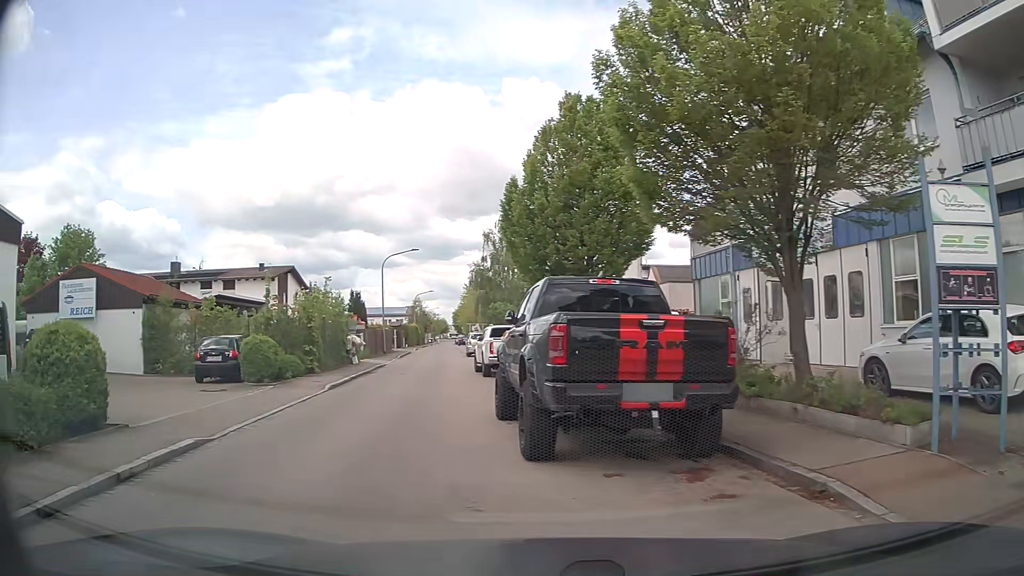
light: Day
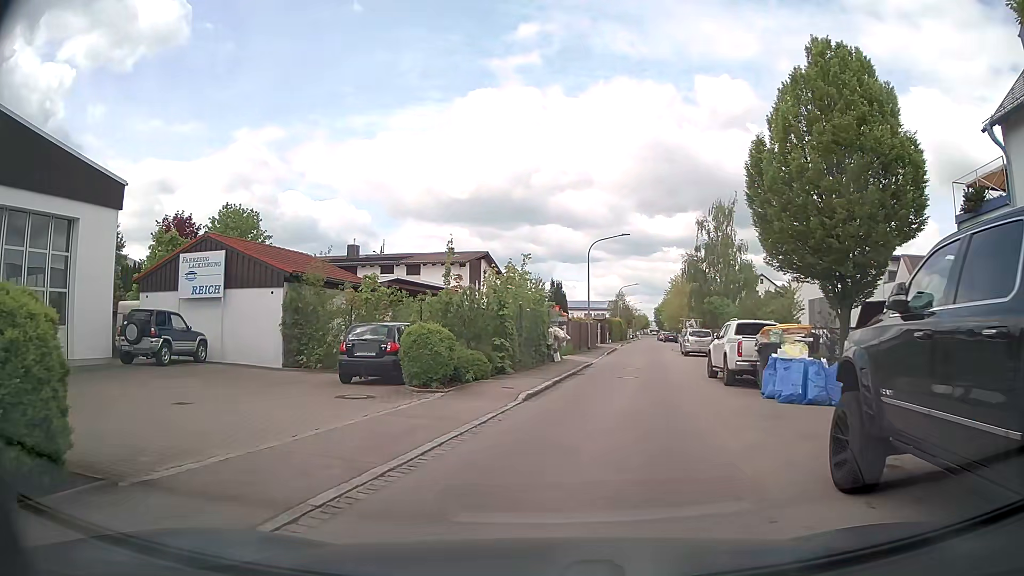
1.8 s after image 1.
(-0.9, +5.5) m; -15°
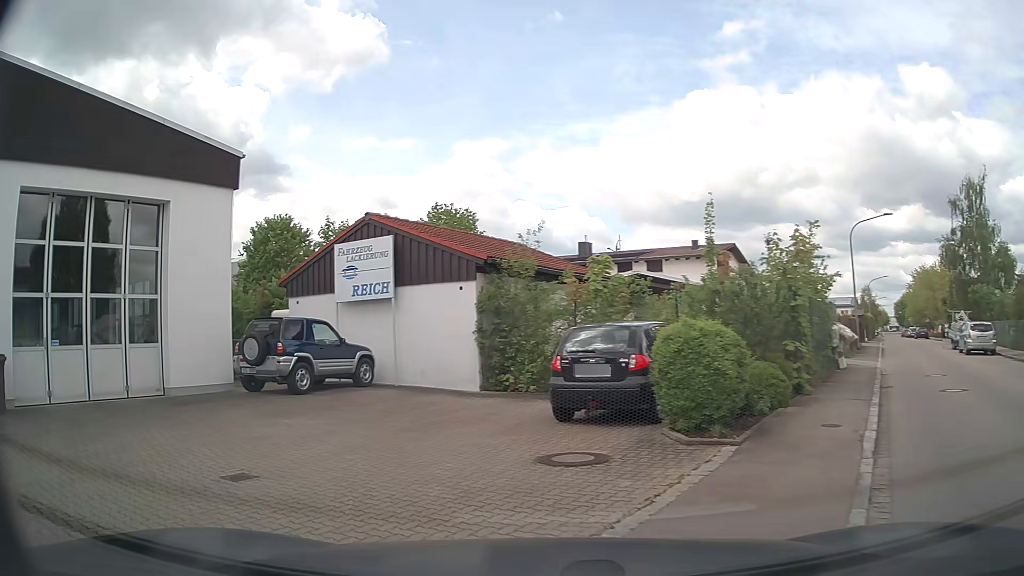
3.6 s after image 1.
(-0.7, +6.2) m; -19°
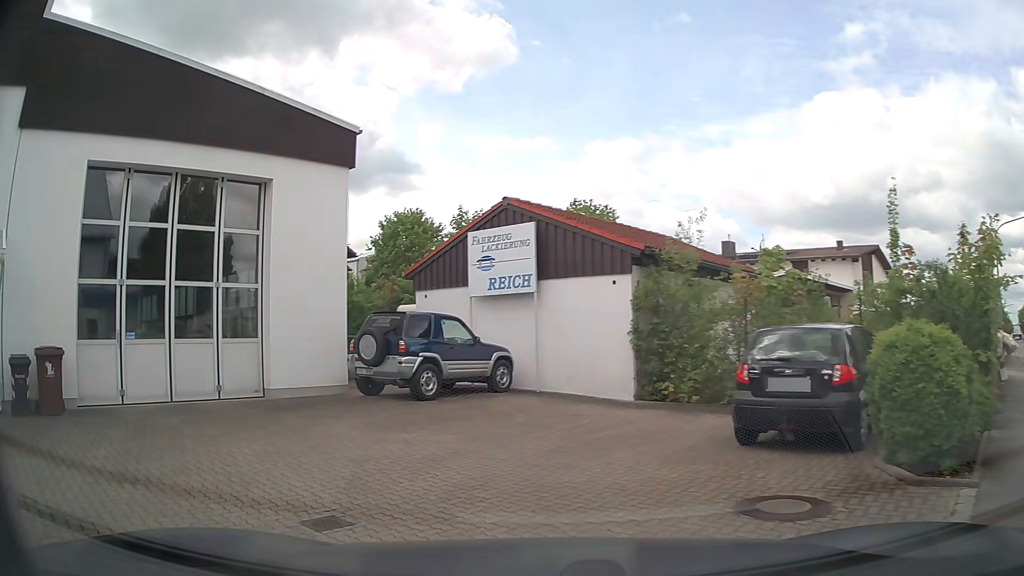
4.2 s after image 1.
(-0.2, +1.9) m; -11°
